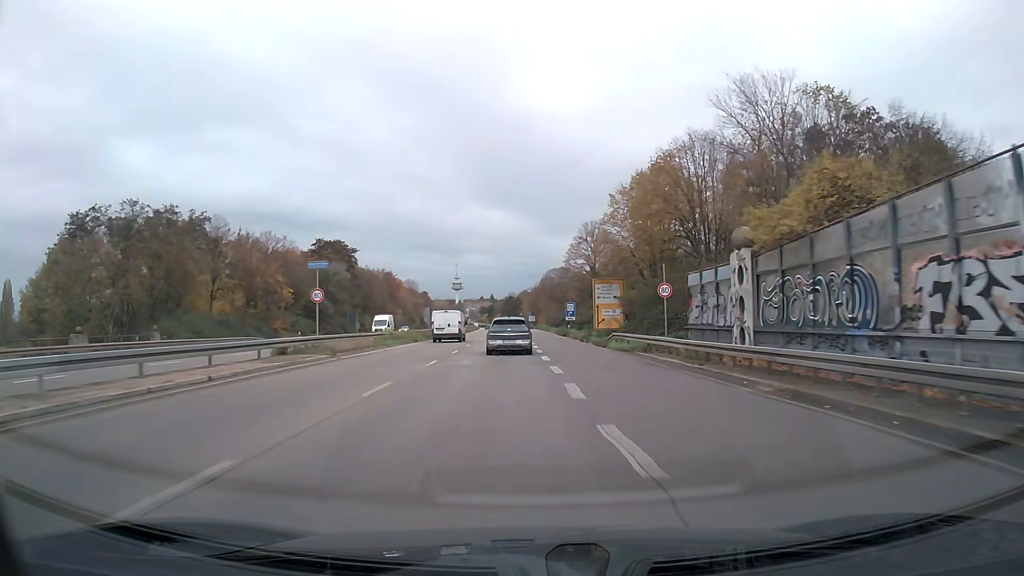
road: trunk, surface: asphalt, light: Day
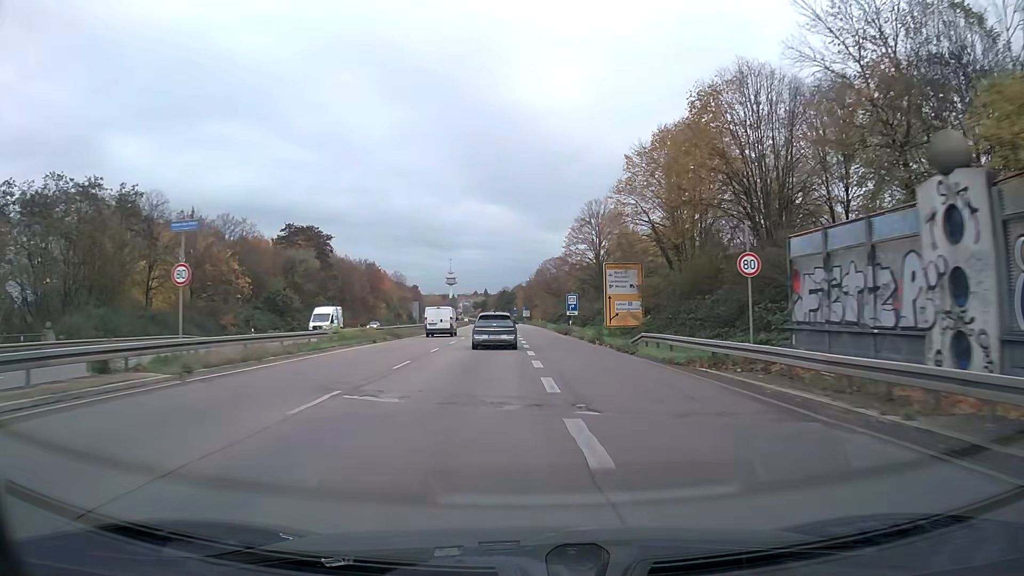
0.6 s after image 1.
(0.0, +11.9) m; 0°
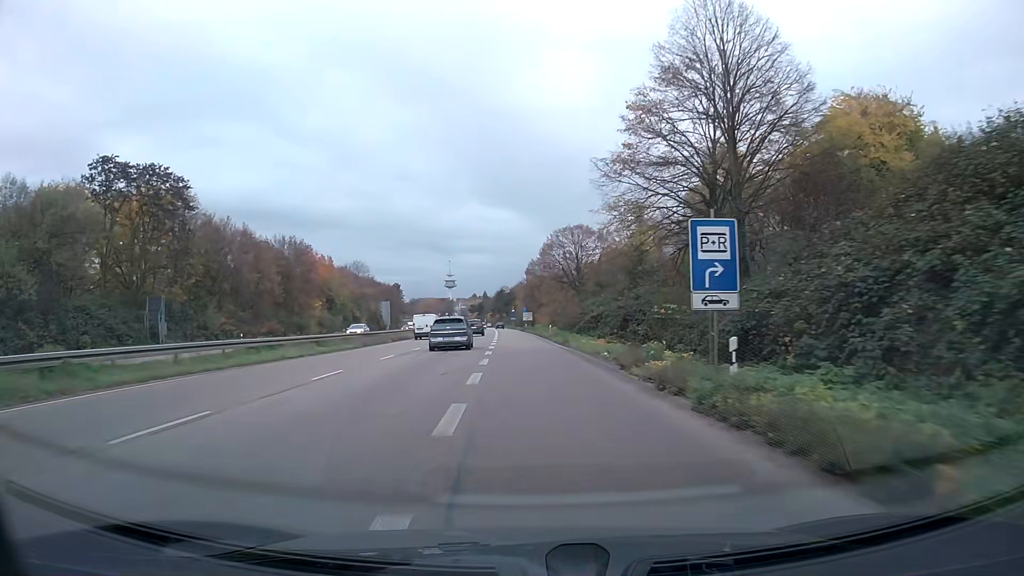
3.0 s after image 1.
(-0.1, +47.3) m; -1°
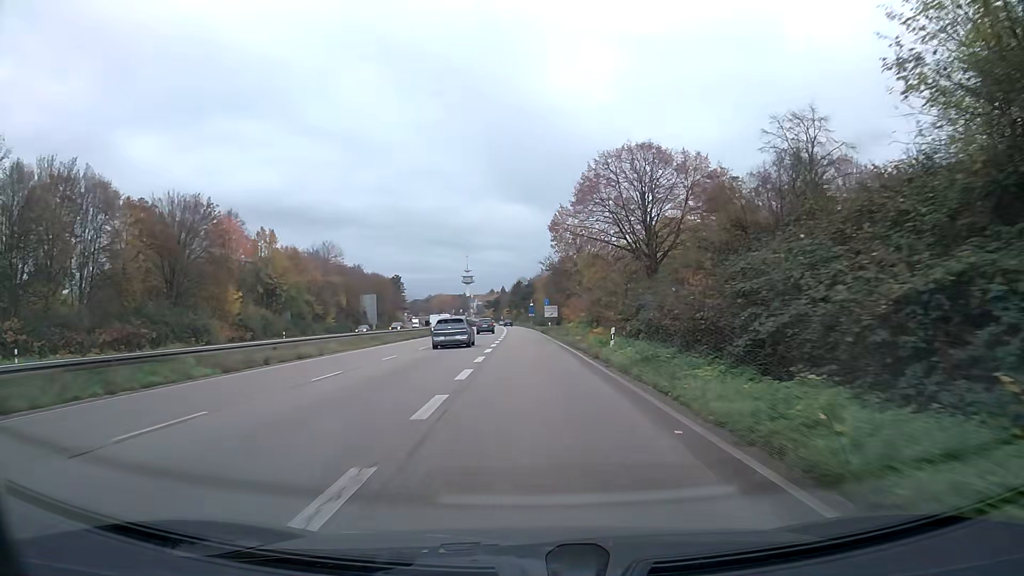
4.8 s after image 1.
(-0.5, +35.2) m; -2°
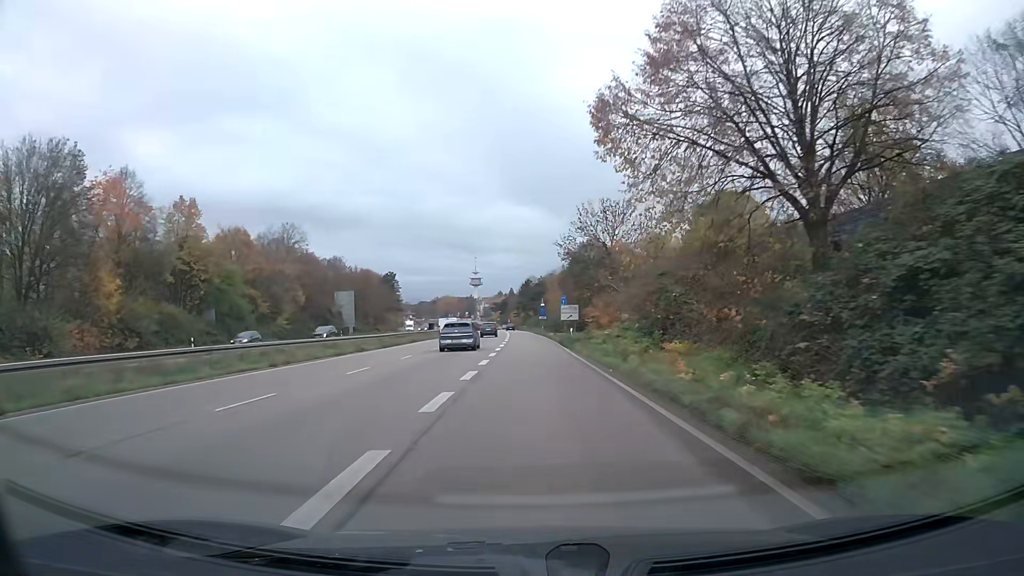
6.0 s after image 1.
(-0.1, +23.8) m; -1°
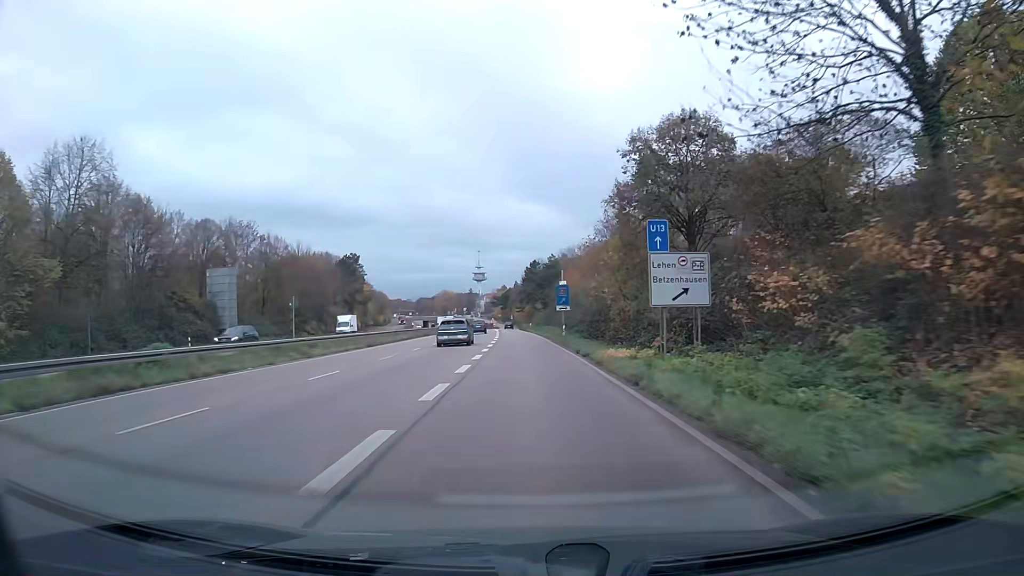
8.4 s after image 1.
(-0.3, +47.9) m; -1°
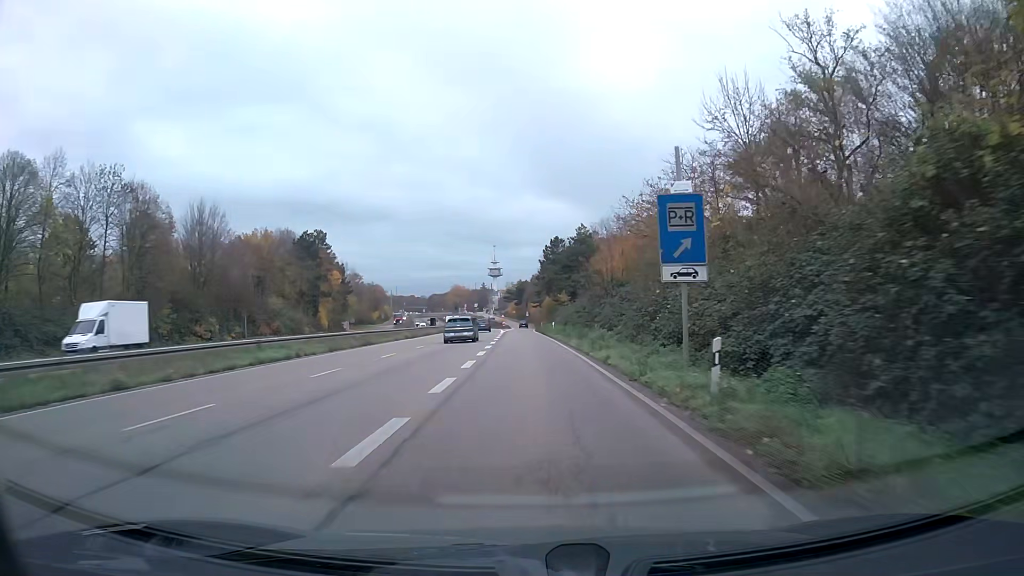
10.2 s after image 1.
(-0.4, +35.8) m; -1°
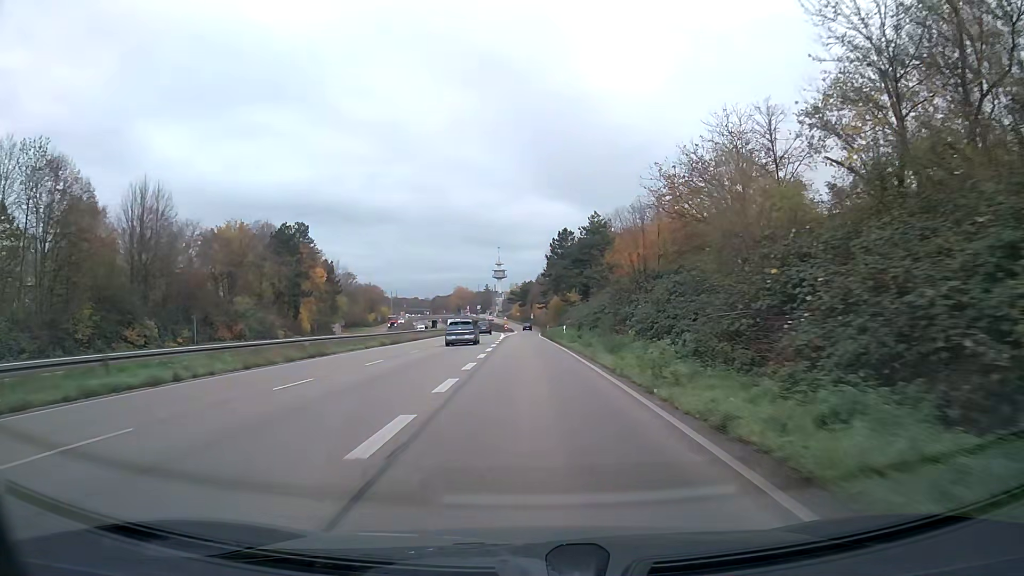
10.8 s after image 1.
(0.0, +11.8) m; 0°
